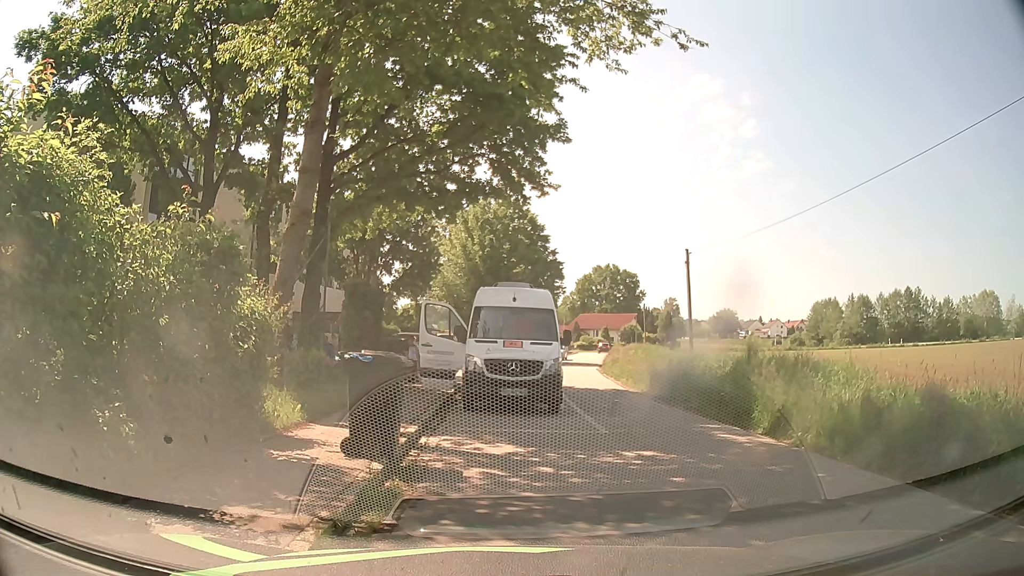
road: residential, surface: asphalt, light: Day
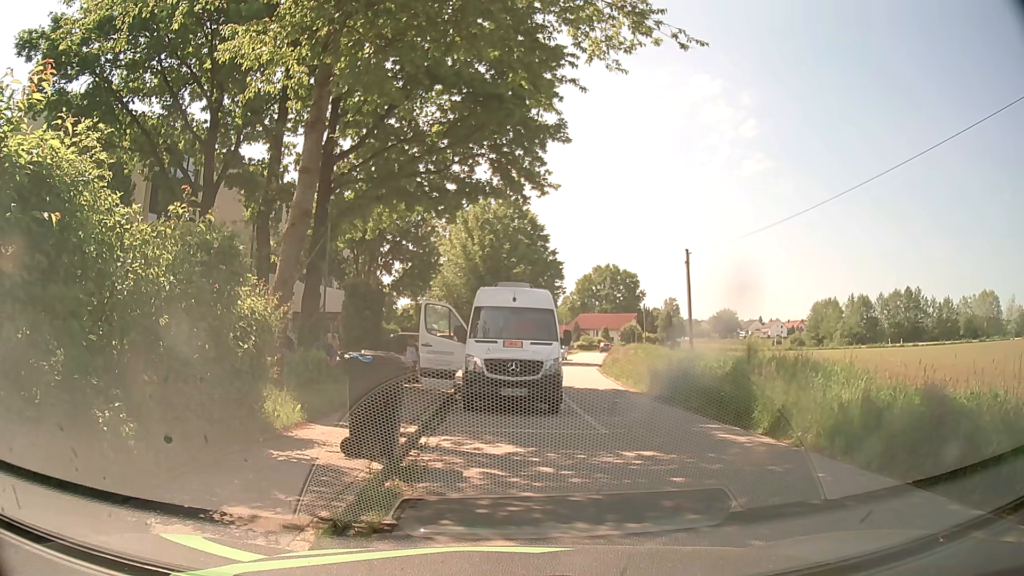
(0.0, 0.0) m; 0°
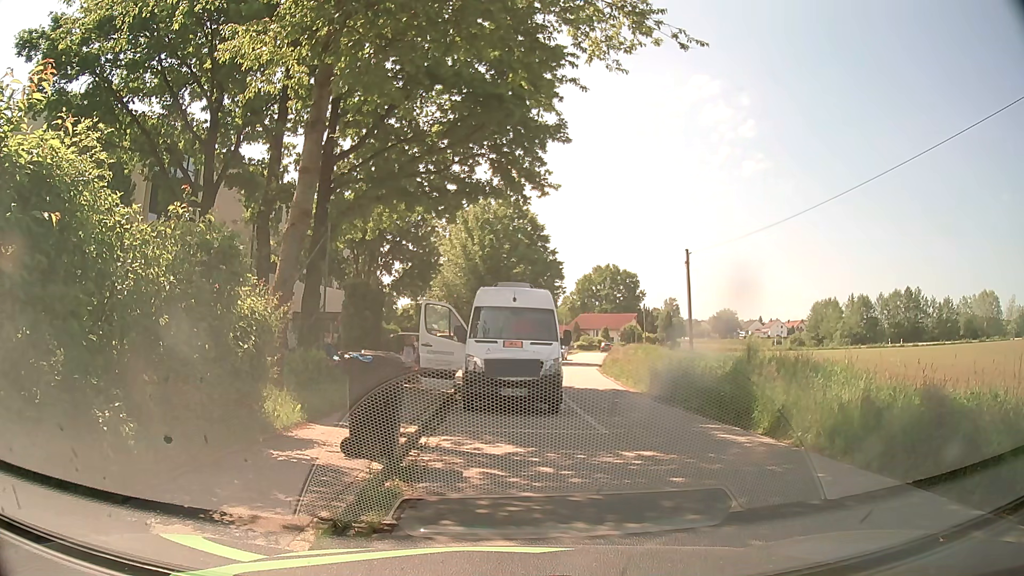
(0.0, 0.0) m; 0°
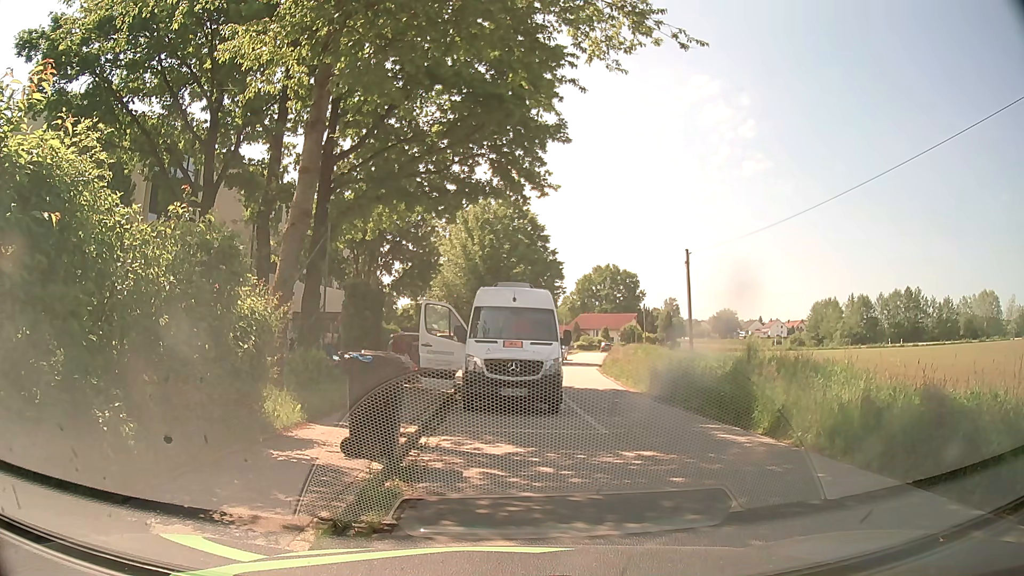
(0.0, 0.0) m; 0°
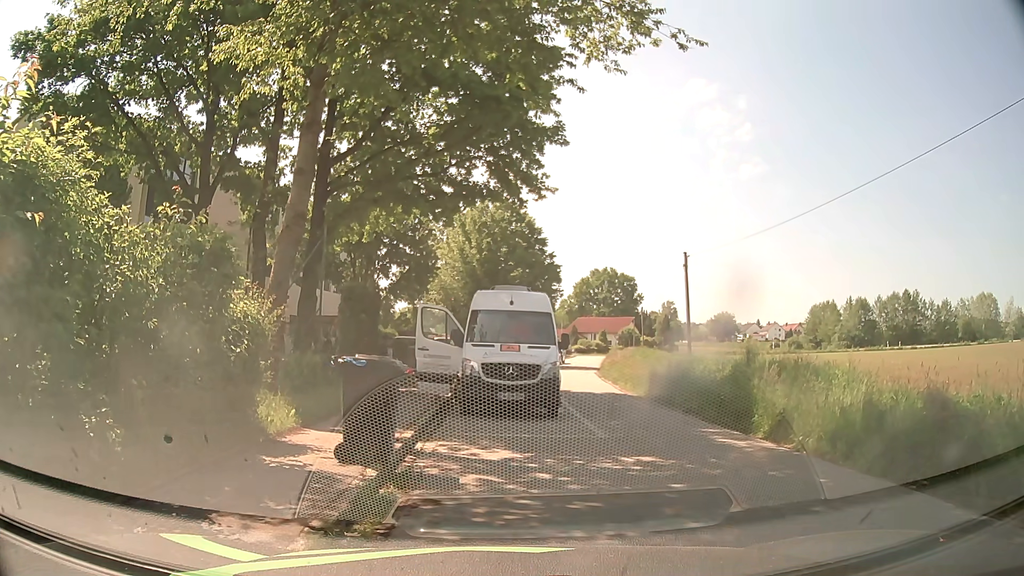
(0.0, +0.1) m; 0°
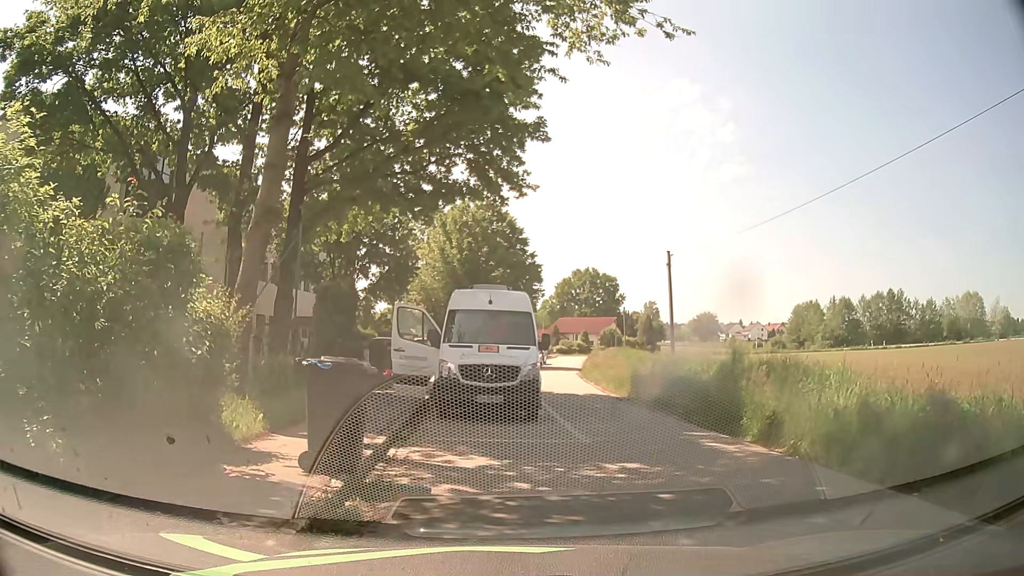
(0.0, +0.5) m; 0°
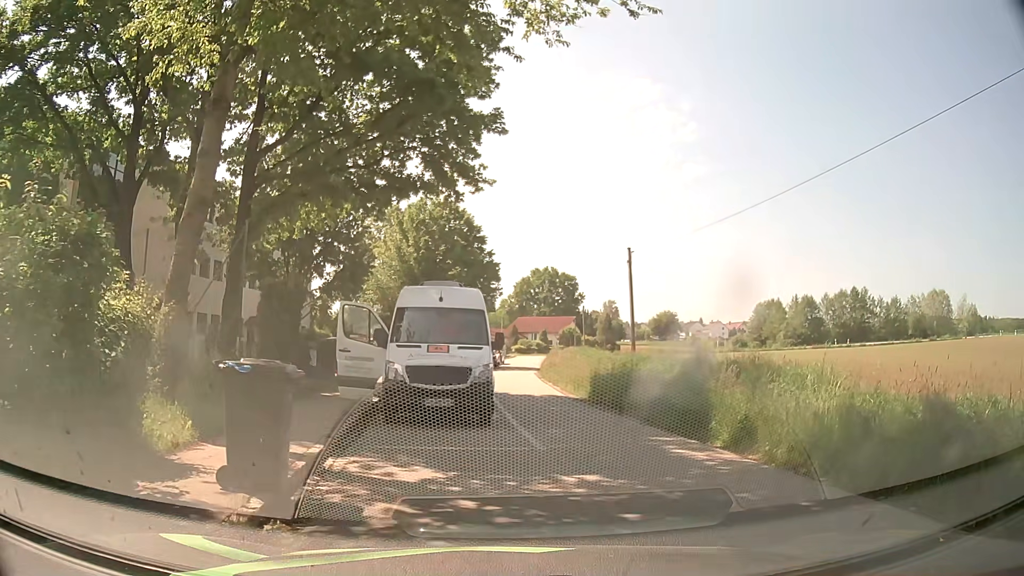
(0.0, +0.8) m; +2°
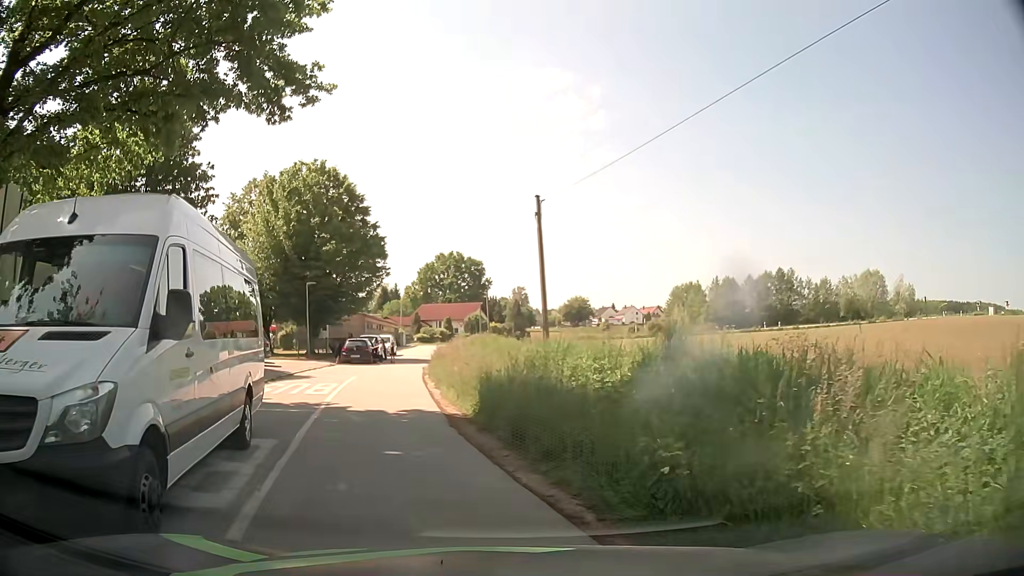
(+1.5, +8.3) m; +11°
